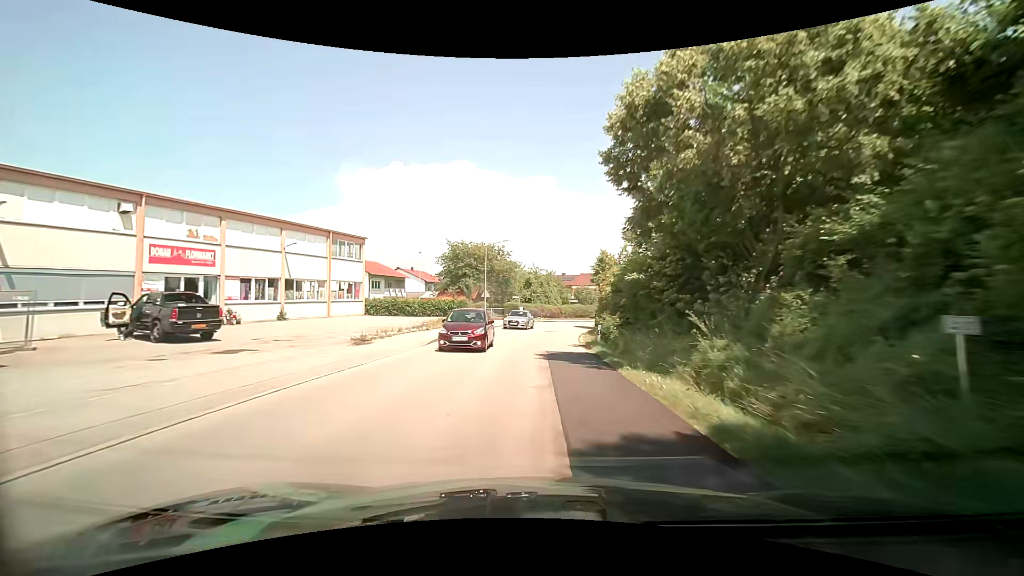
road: tertiary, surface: asphalt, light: Day
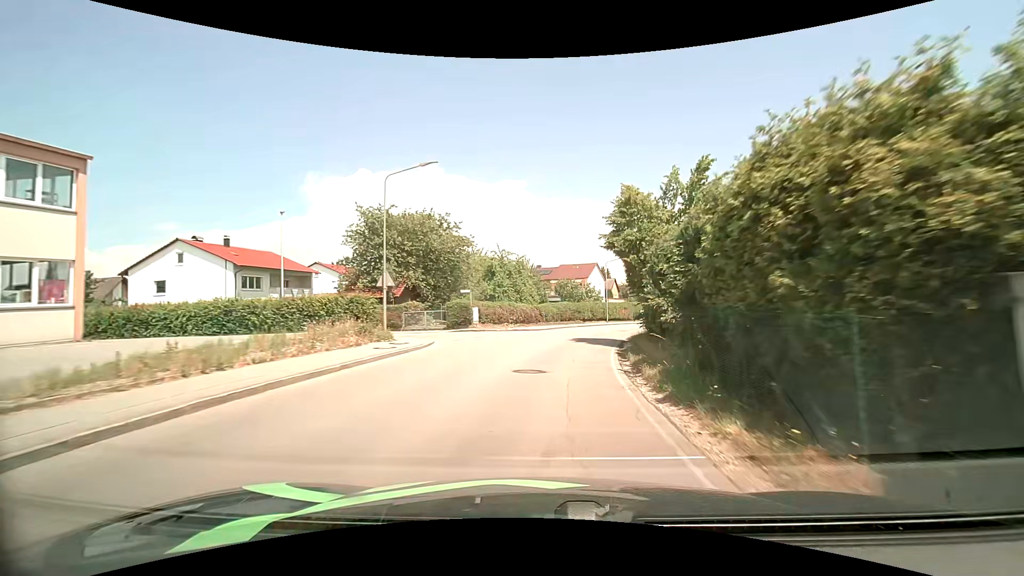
(+0.4, +24.5) m; +3°
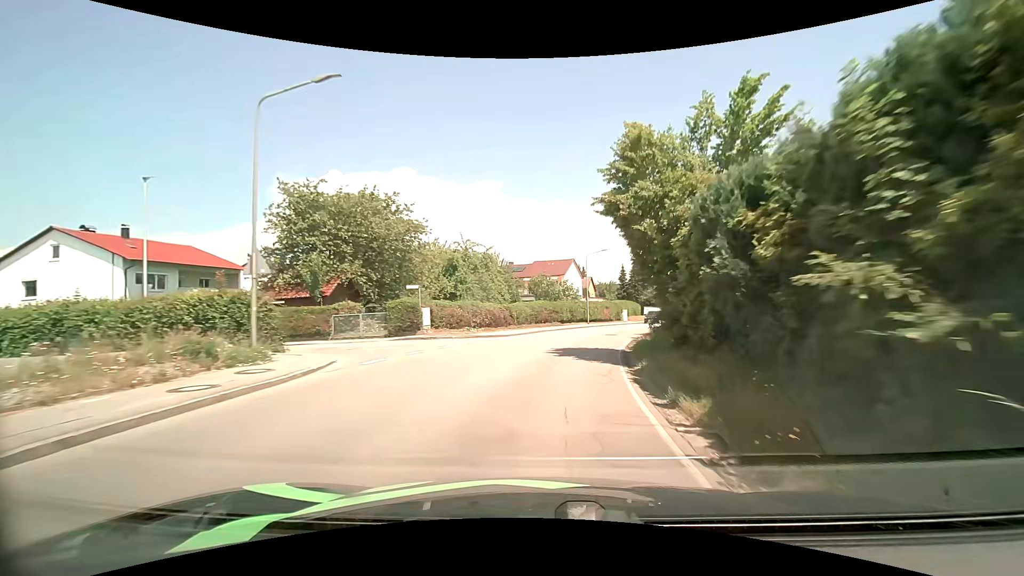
(+0.2, +7.9) m; +3°
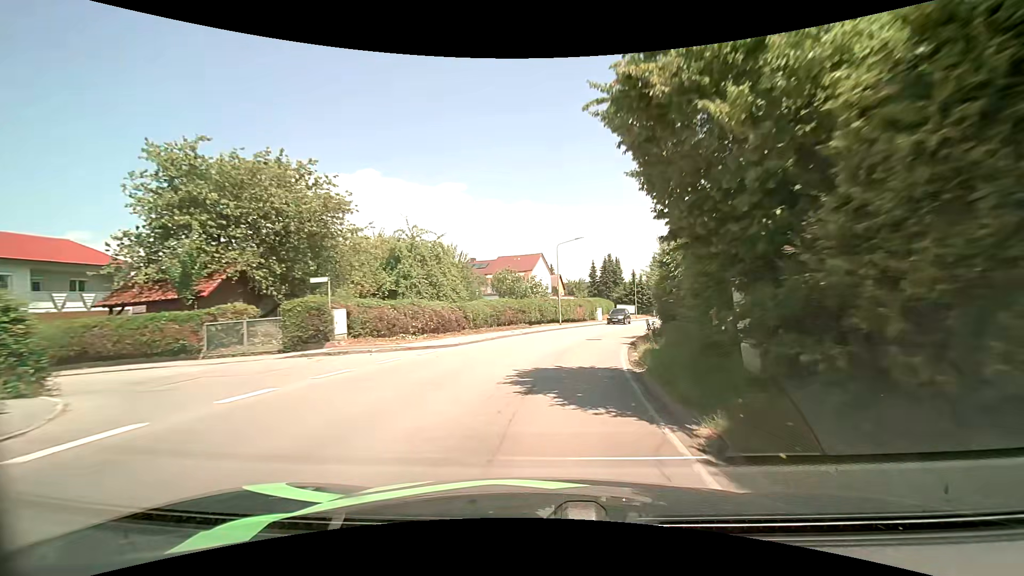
(+0.2, +7.7) m; +4°
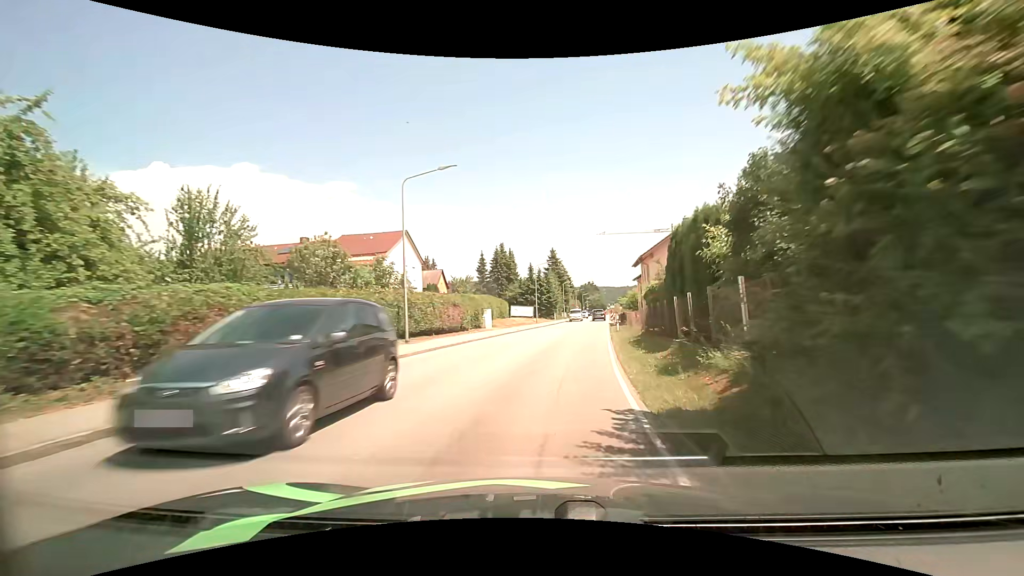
(+2.4, +22.3) m; +12°
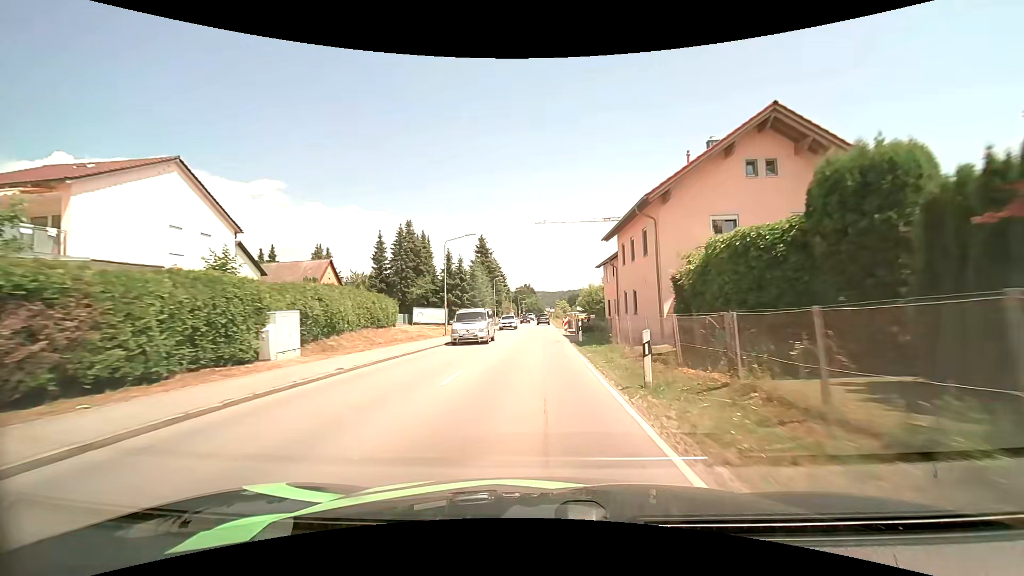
(+1.7, +23.3) m; +7°
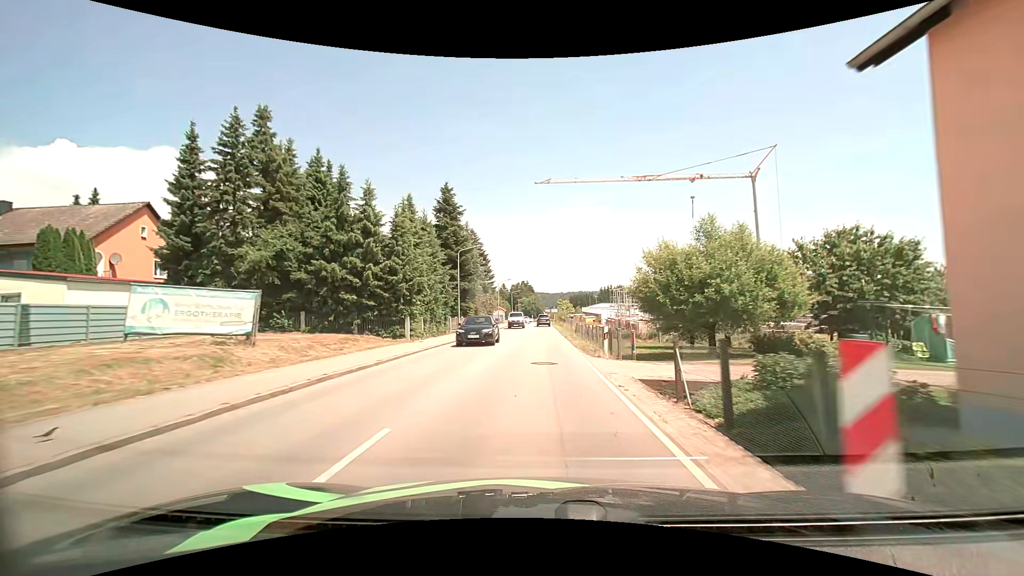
(0.0, +33.6) m; 0°
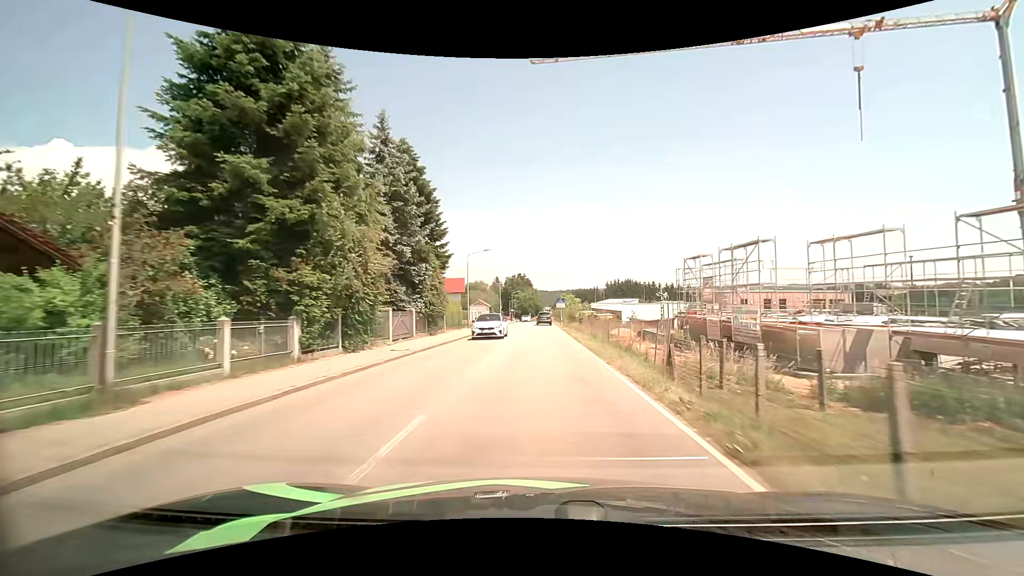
(0.0, +35.4) m; 0°
(0, +10) (0, +20) (0, +30) (0, +40) (0, +50) (0, +60) (0, +70) (0, +80) (+1, +90) (+1, +100) m
